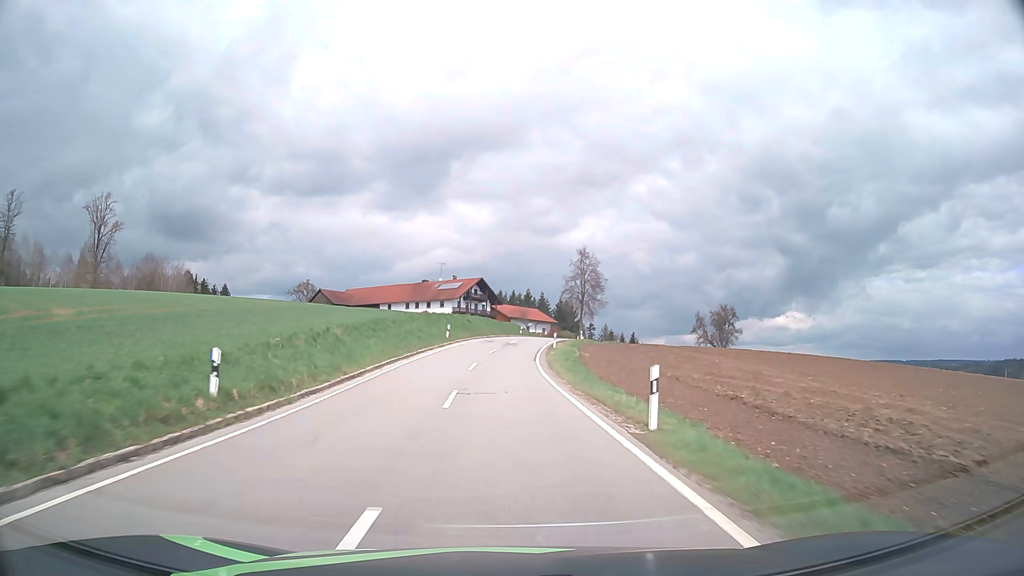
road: tertiary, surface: asphalt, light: Day
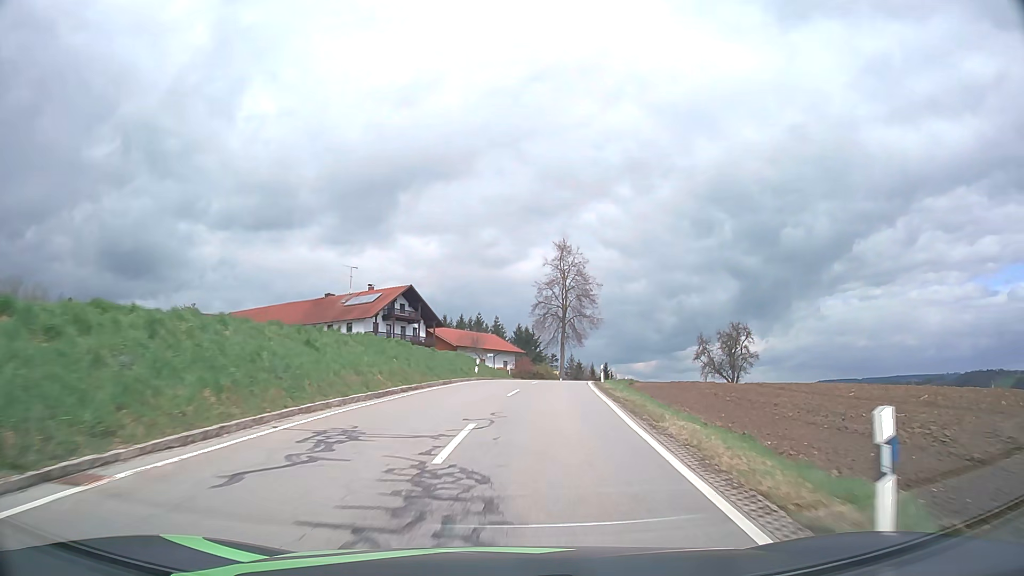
(+0.4, +41.4) m; +4°
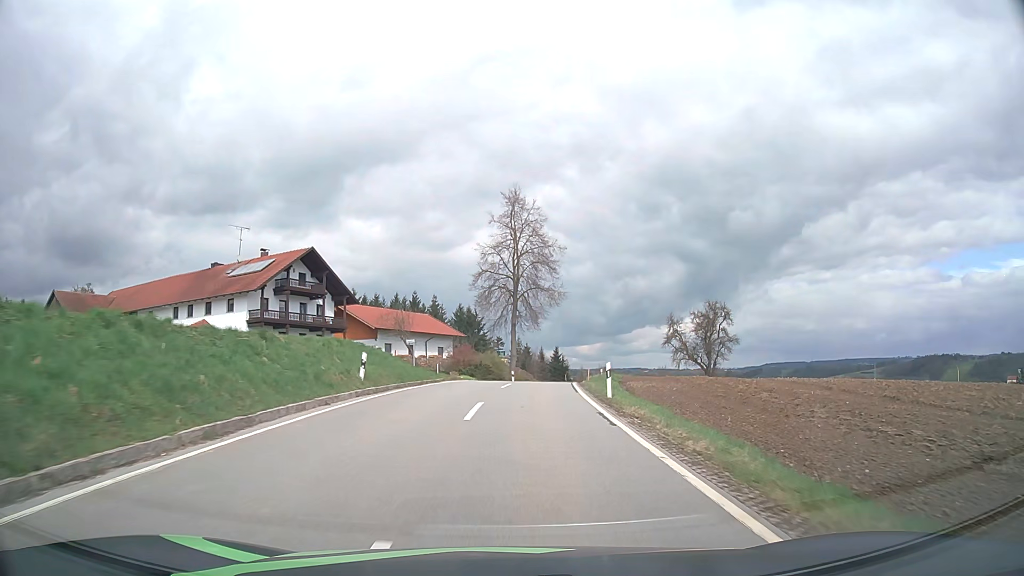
(+0.8, +18.9) m; +5°
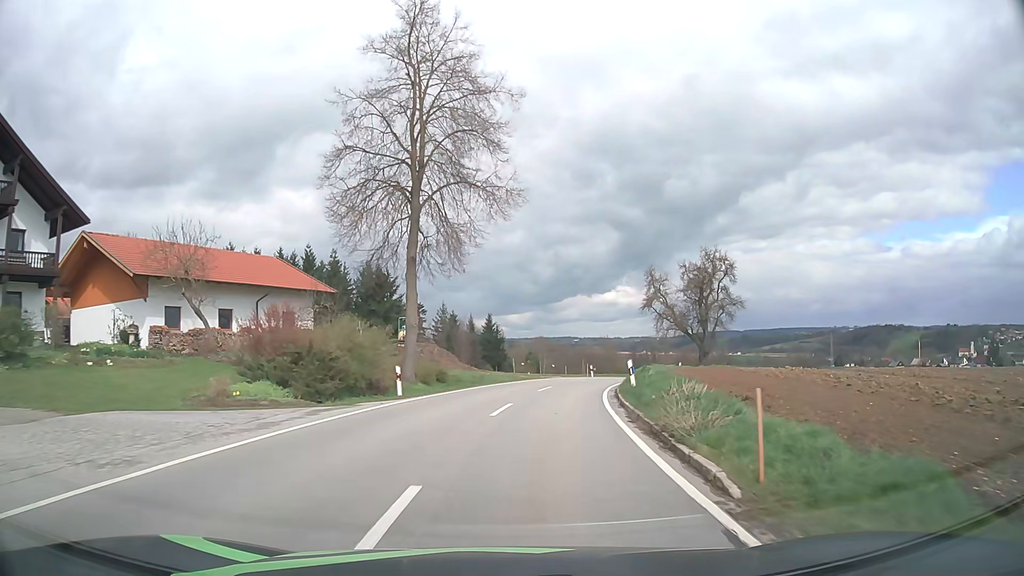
(+1.6, +33.3) m; +6°
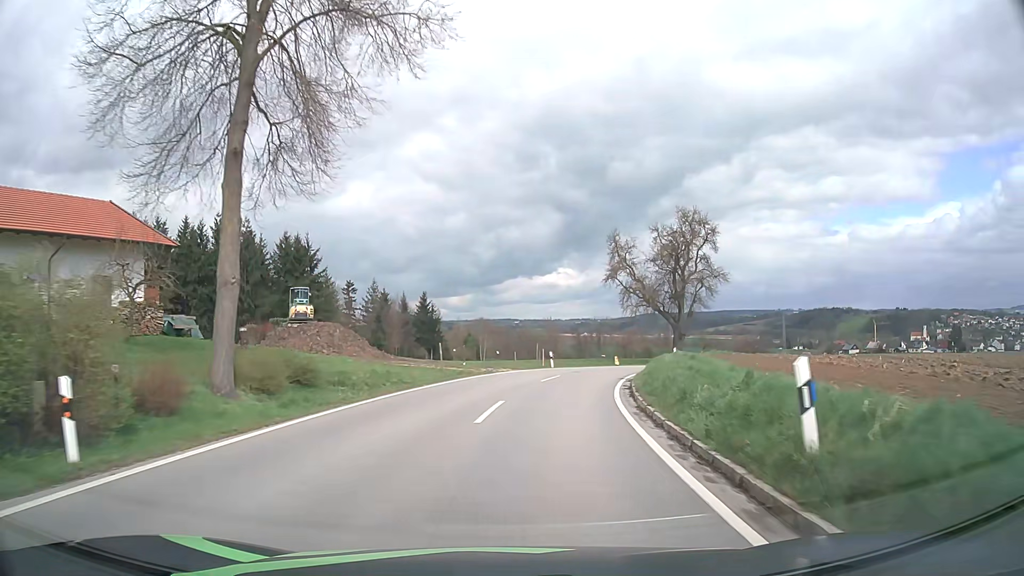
(+0.6, +15.0) m; +5°
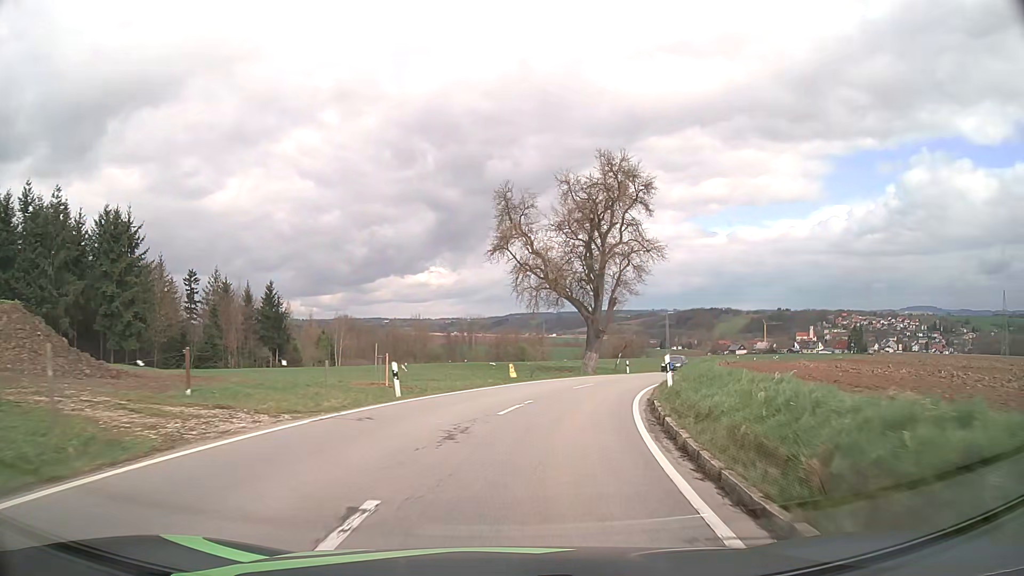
(+1.8, +21.2) m; +11°
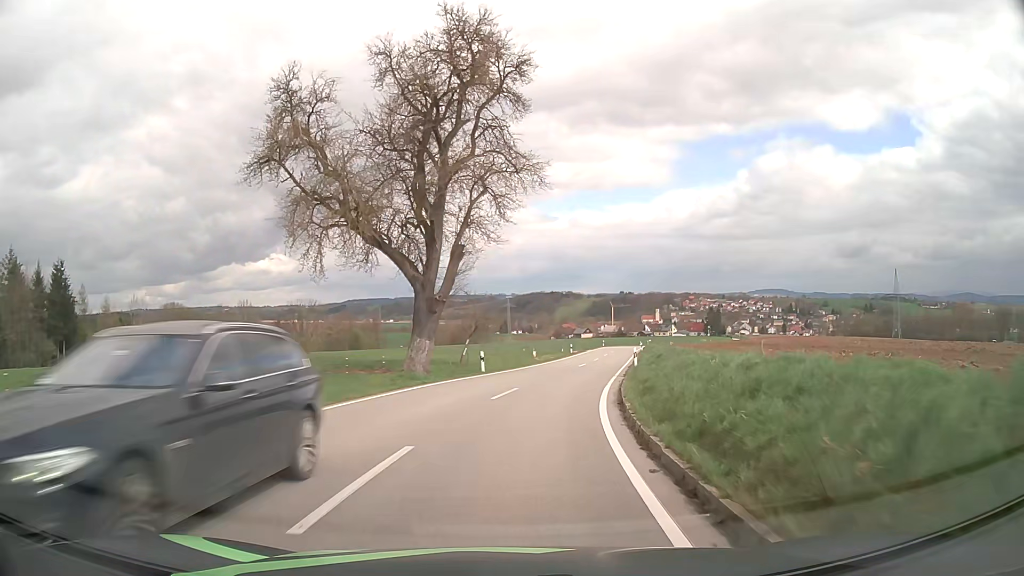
(+2.5, +20.3) m; +14°
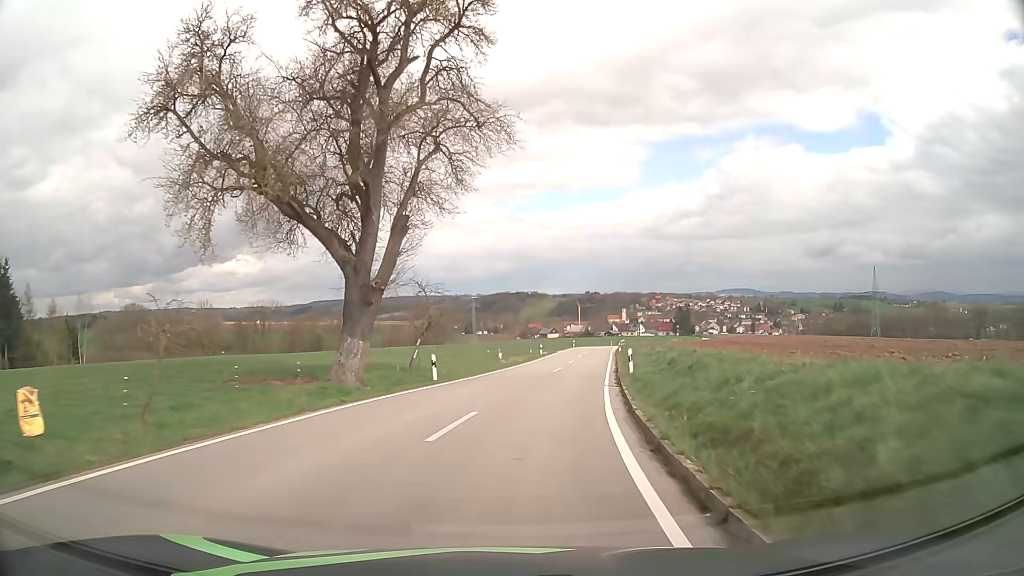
(+0.2, +6.9) m; +3°
(0, +10) (+1, +20) (+3, +30) (+4, +40) (+6, +50) (+7, +59) (+9, +69) (+11, +79) (+12, +89) (+14, +99) m
